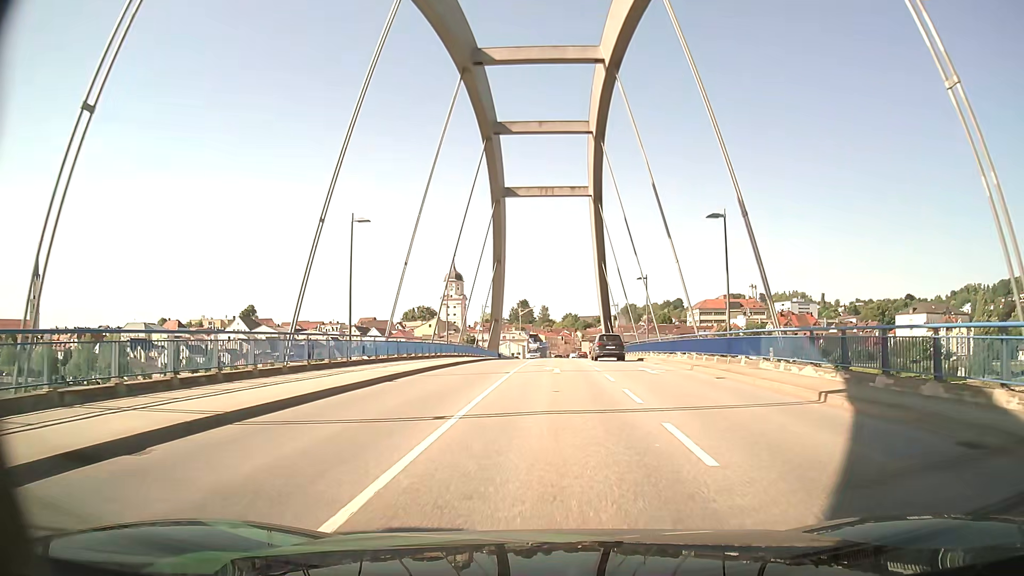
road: secondary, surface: asphalt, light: Day
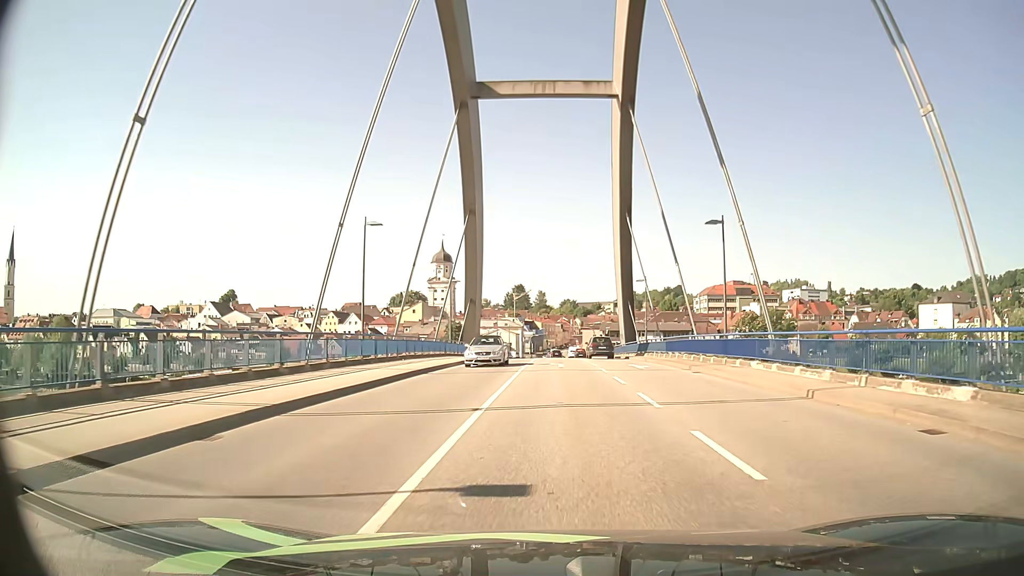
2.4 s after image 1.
(-0.2, +24.6) m; 0°
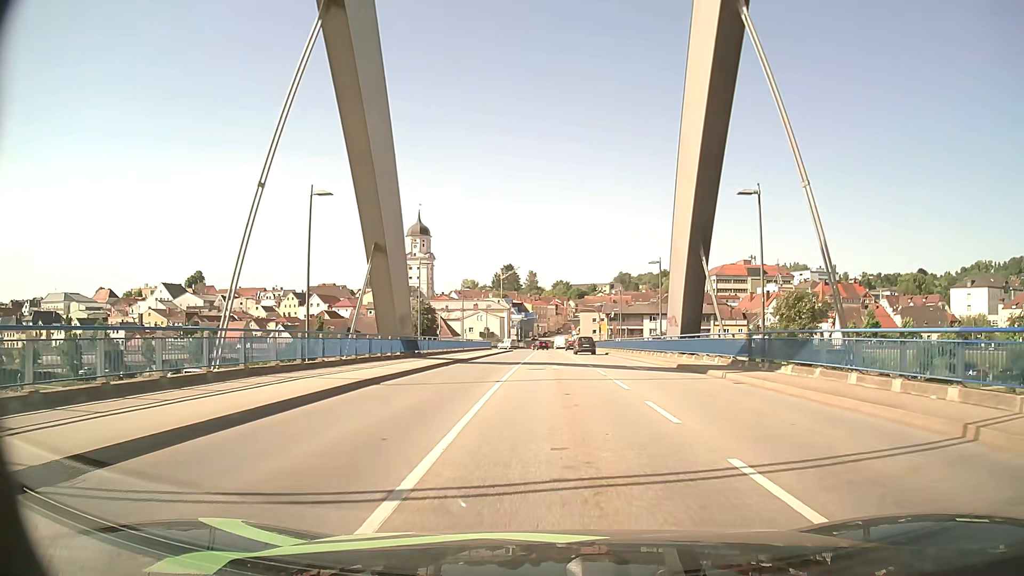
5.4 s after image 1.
(+0.2, +32.3) m; +1°
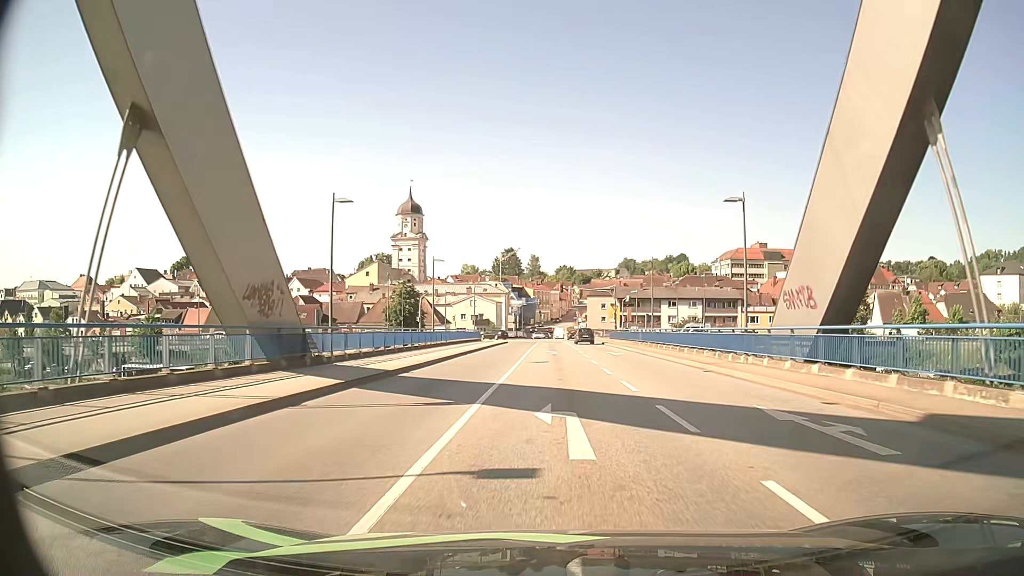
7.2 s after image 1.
(-0.2, +19.1) m; -1°
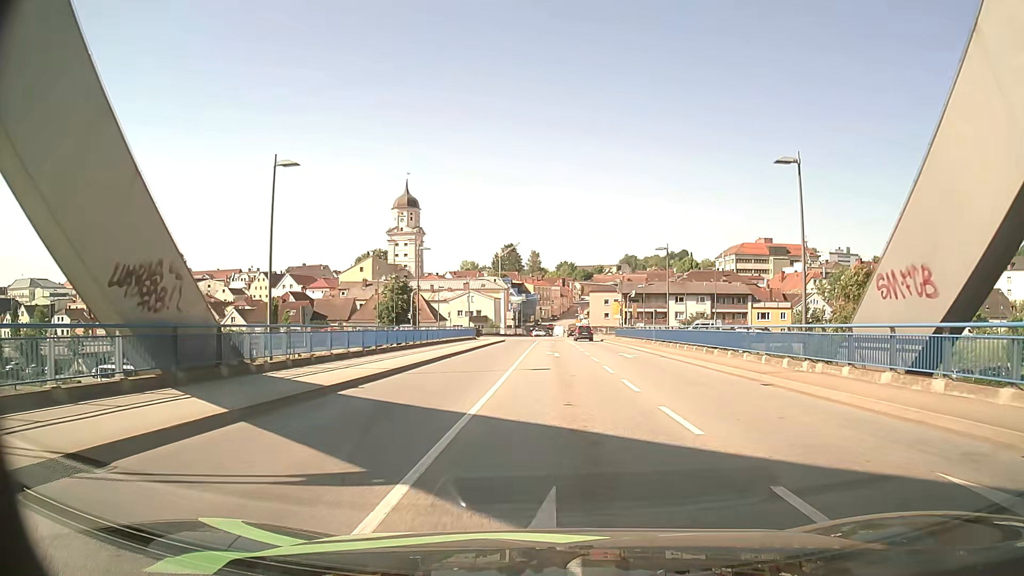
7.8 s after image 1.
(0.0, +6.1) m; 0°
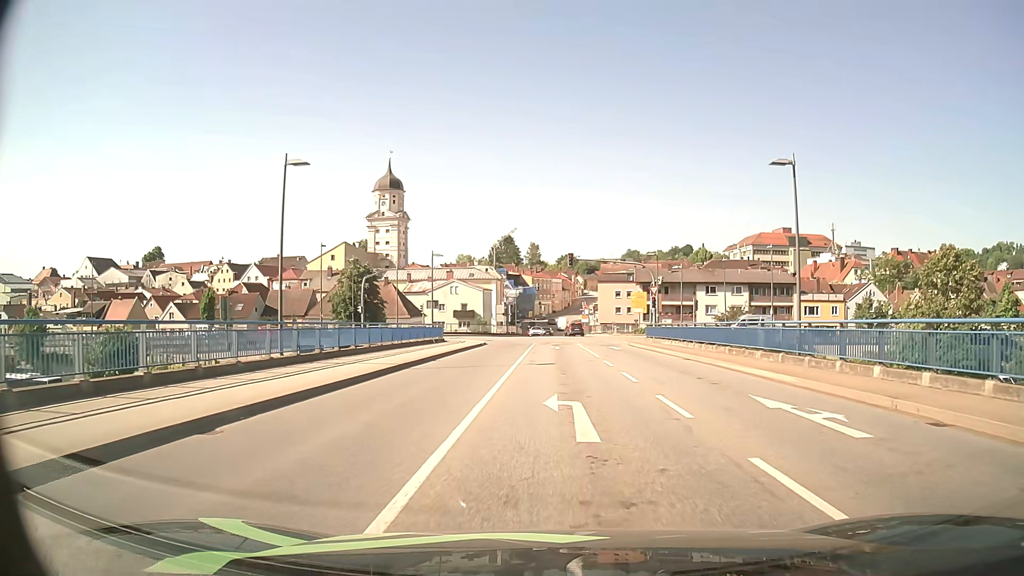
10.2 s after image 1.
(-0.2, +22.9) m; 0°
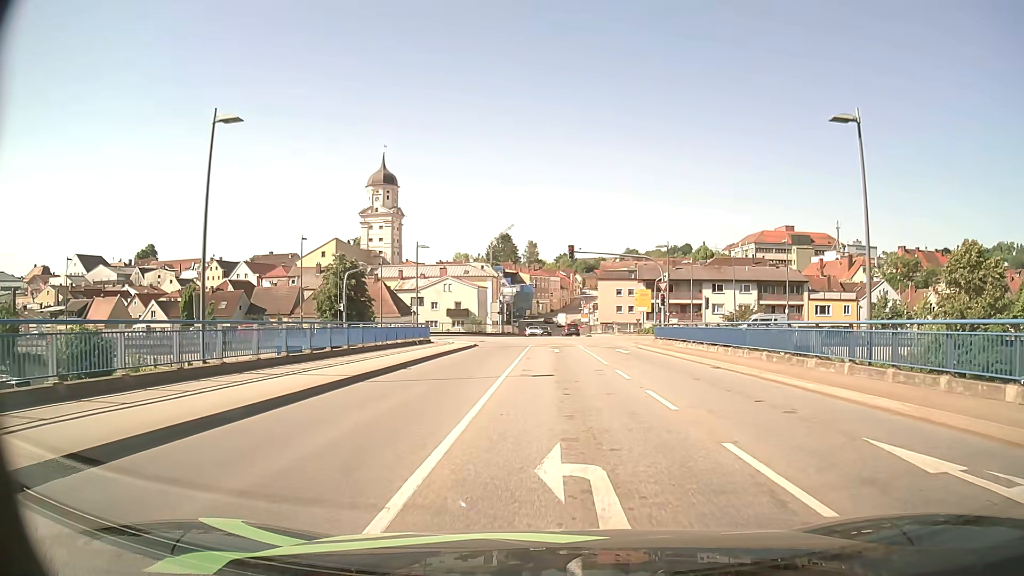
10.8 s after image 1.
(0.0, +5.0) m; 0°
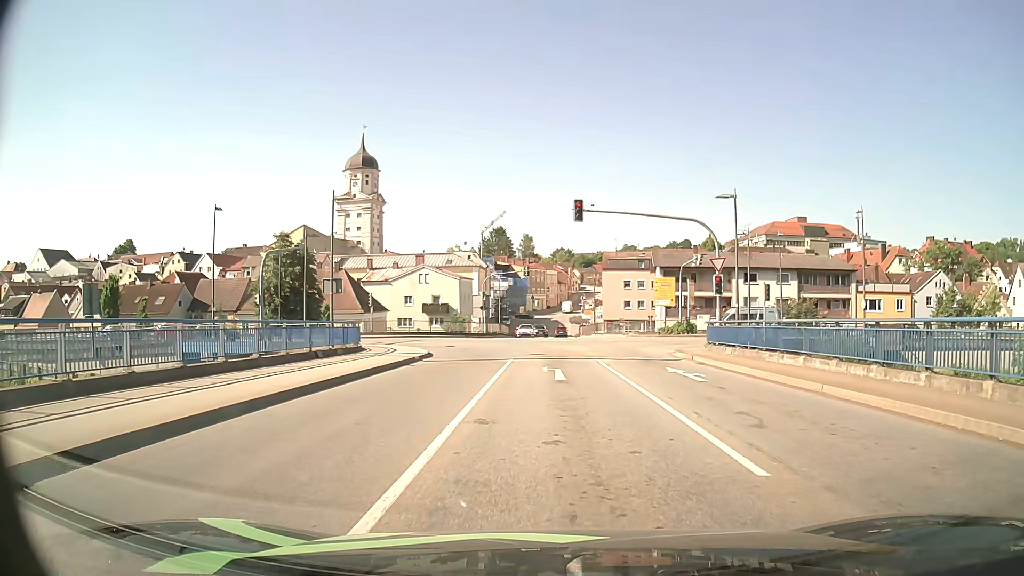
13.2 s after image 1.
(+0.1, +16.6) m; +1°
